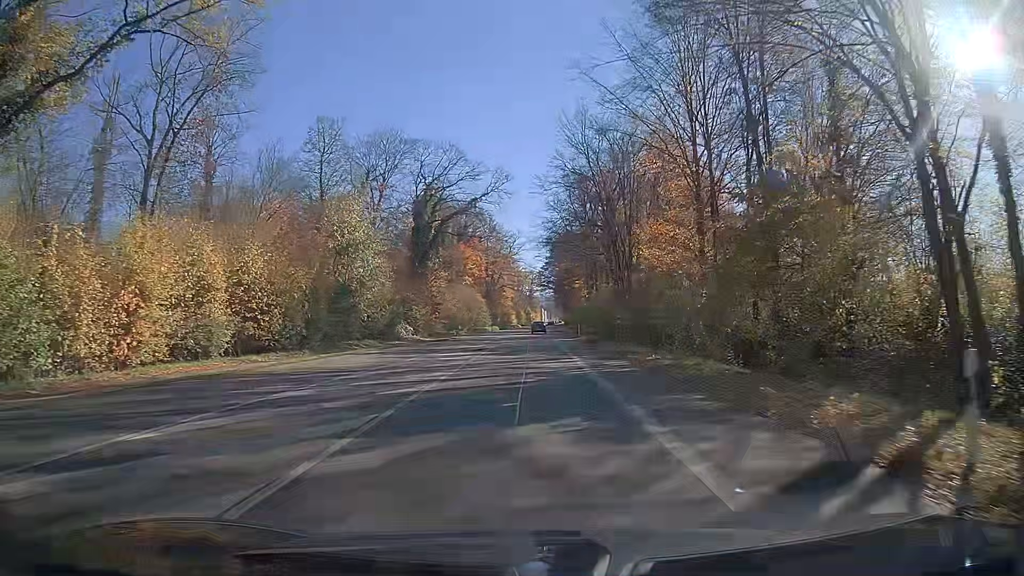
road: secondary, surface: asphalt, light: Day
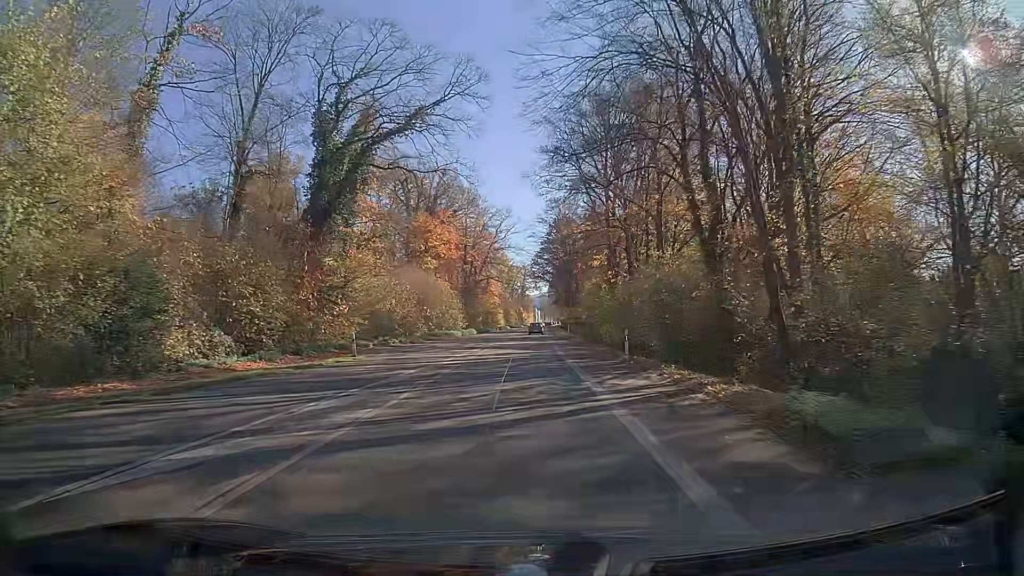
(+0.3, +34.8) m; +1°
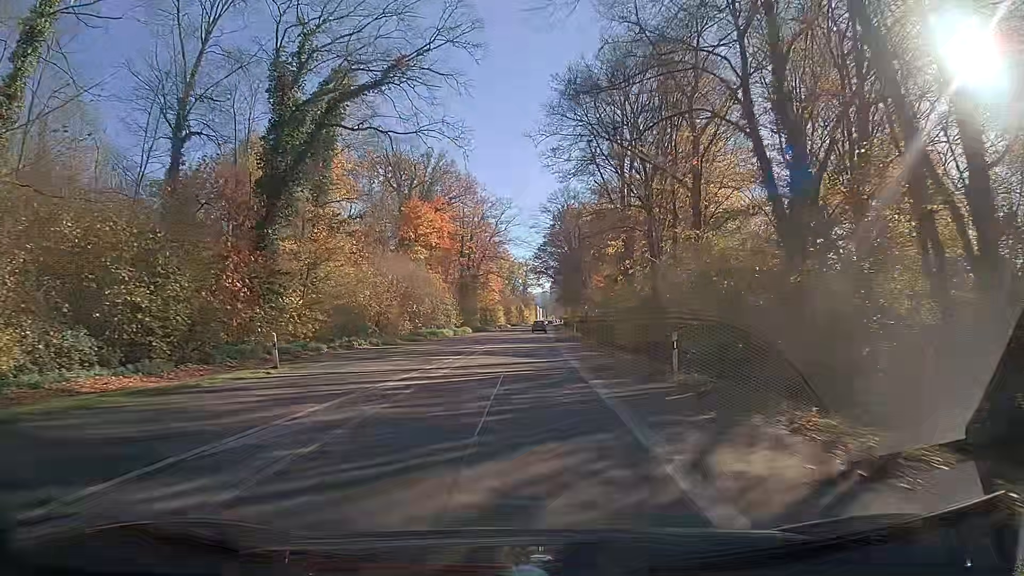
(0.0, +8.8) m; 0°
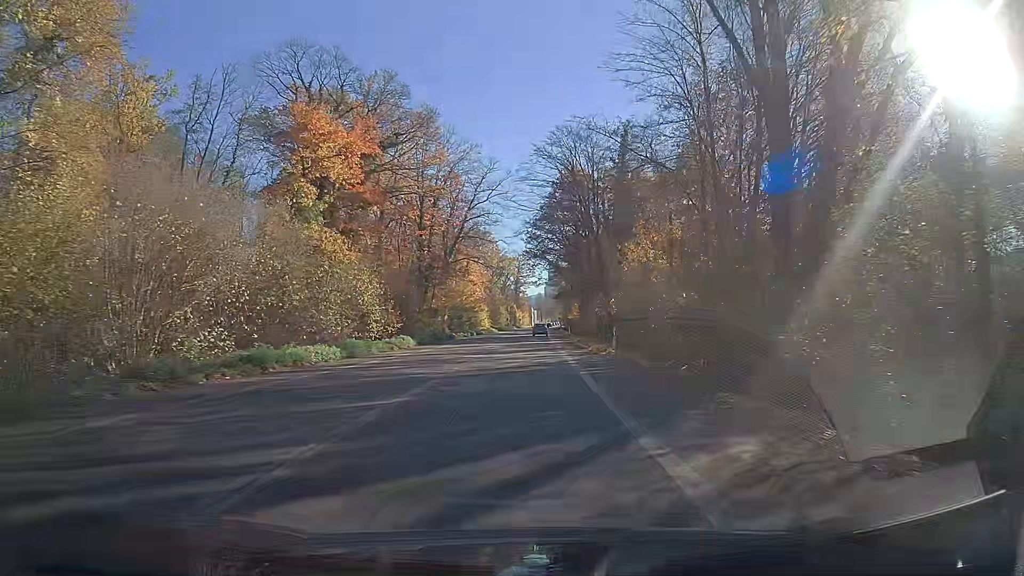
(+0.3, +35.2) m; +1°
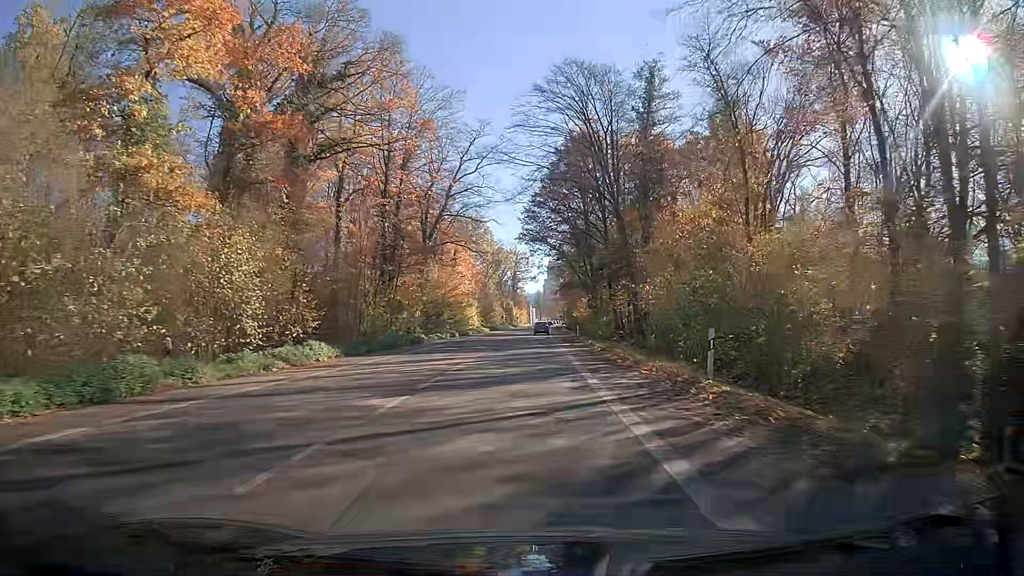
(-0.1, +17.6) m; 0°
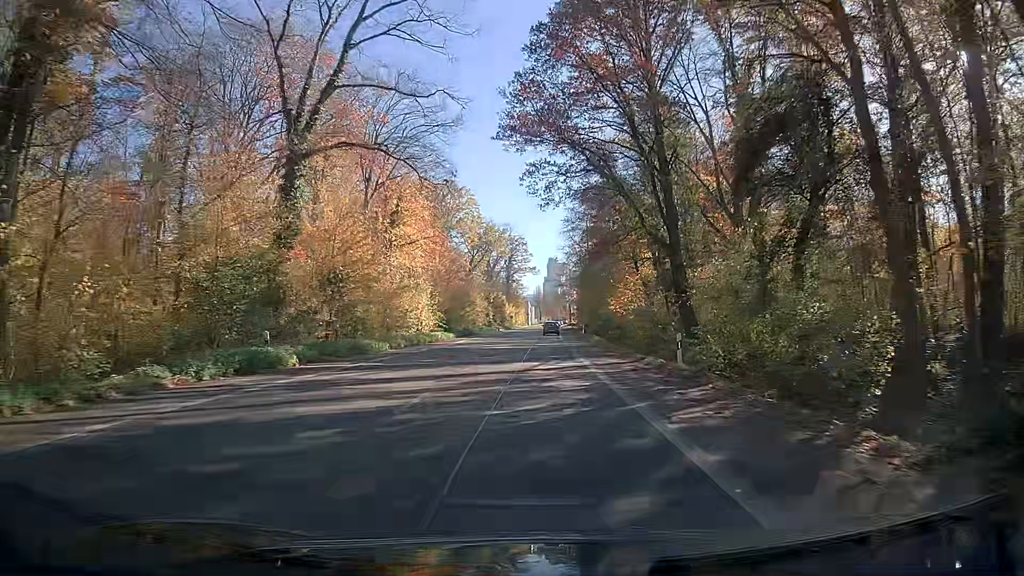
(+0.1, +44.2) m; 0°
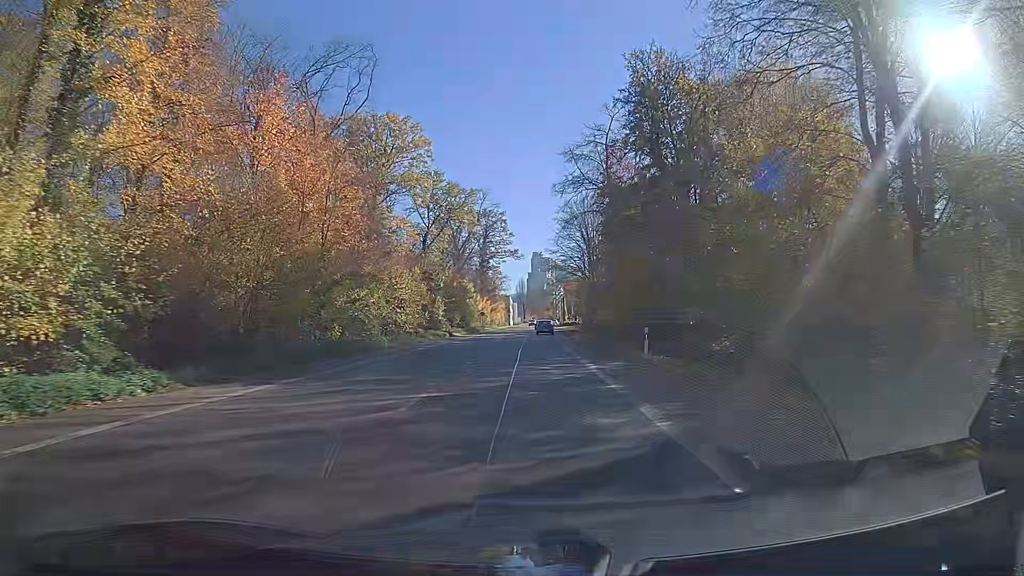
(+0.8, +44.3) m; +2°
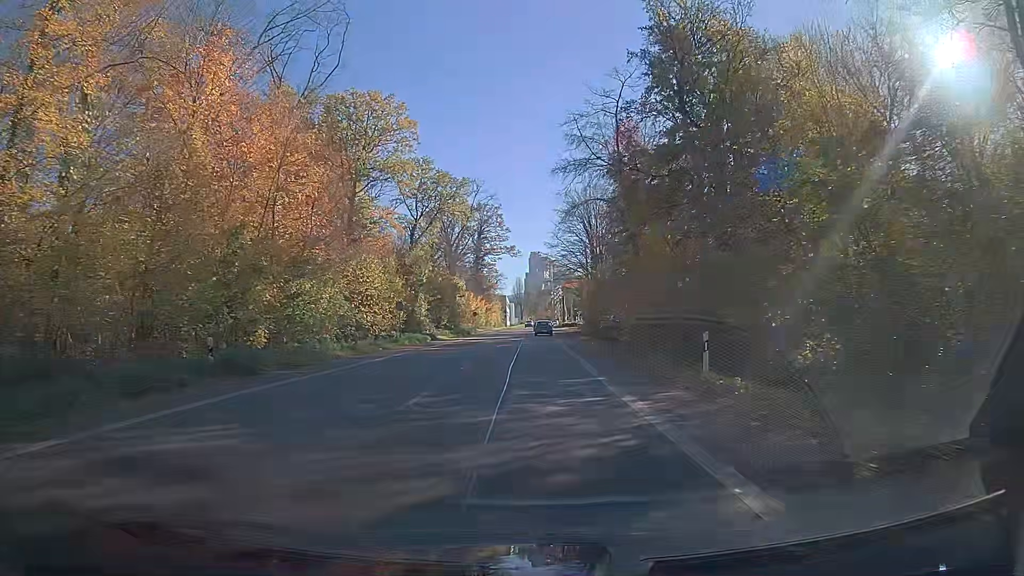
(0.0, +8.8) m; 0°
